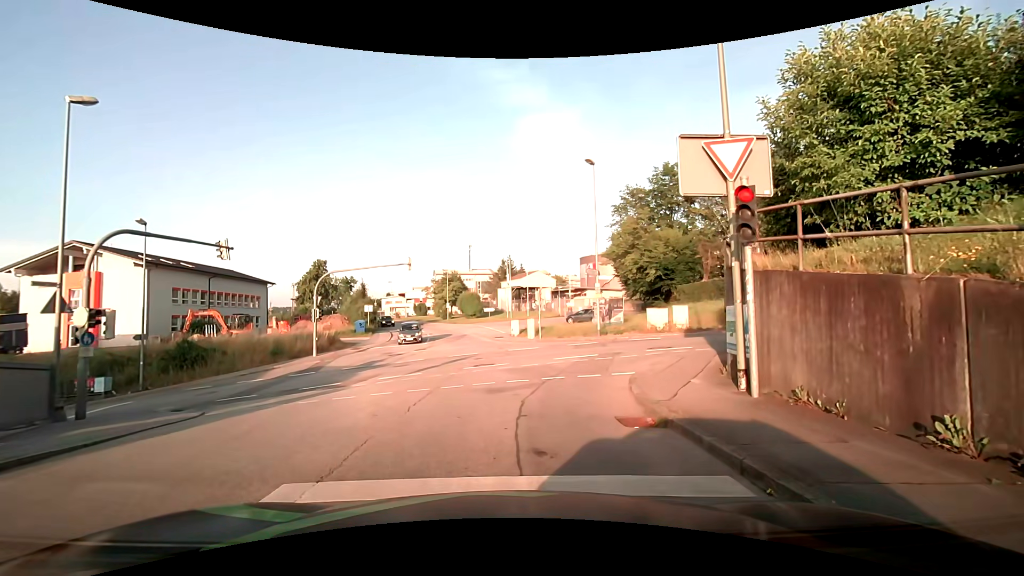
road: residential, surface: asphalt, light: Day
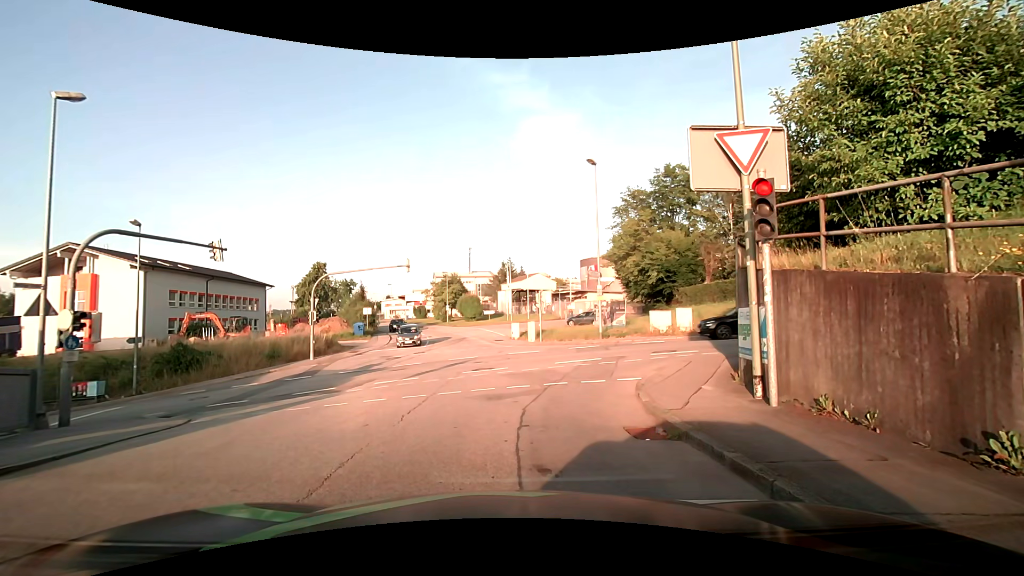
(0.0, +0.5) m; 0°
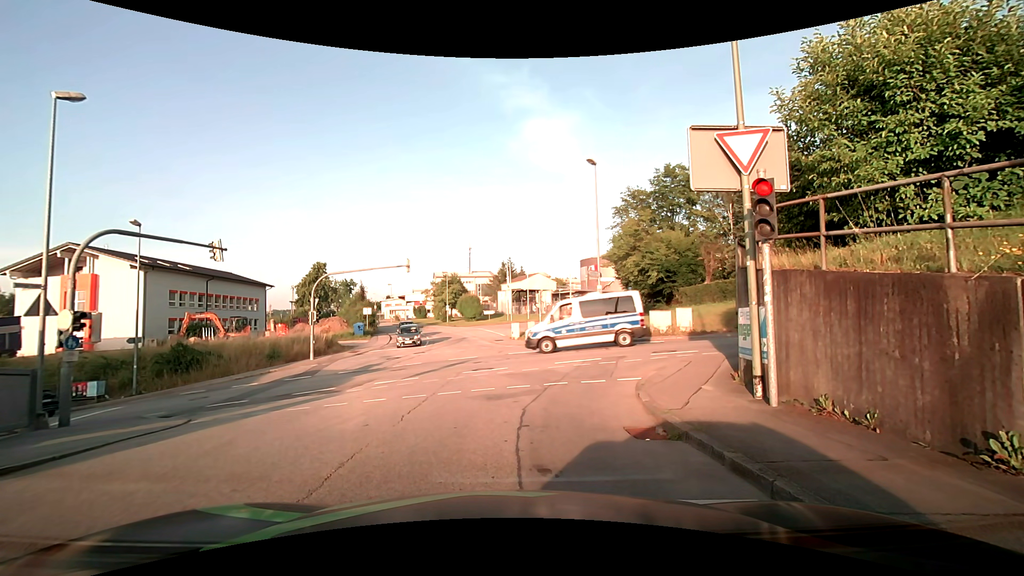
(0.0, 0.0) m; 0°
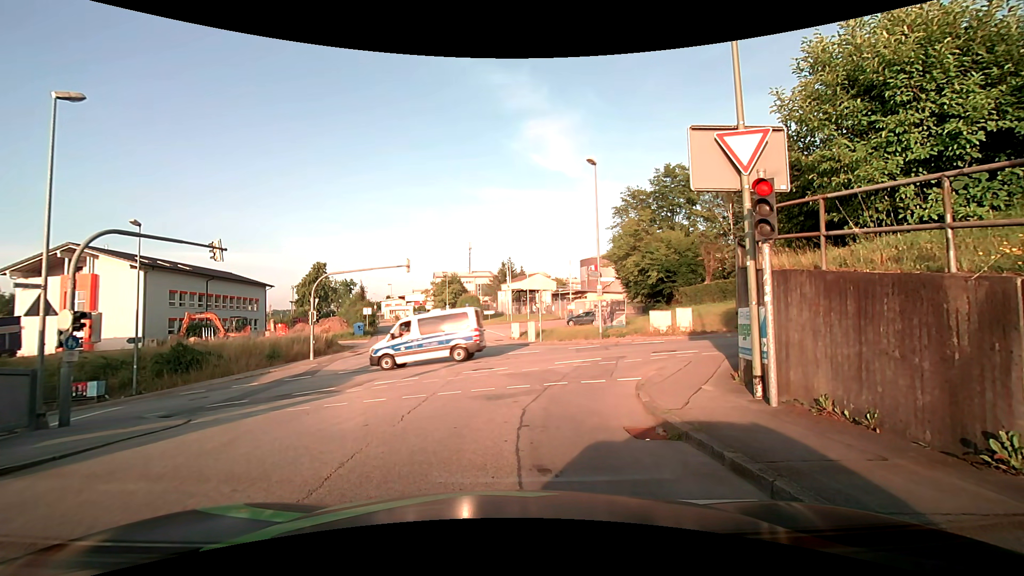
(0.0, 0.0) m; 0°
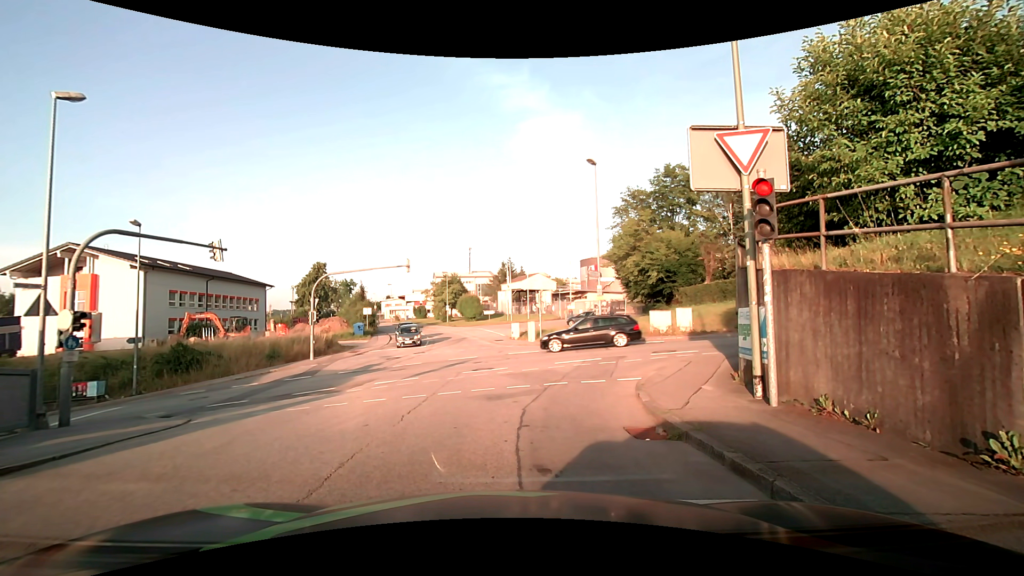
(0.0, 0.0) m; 0°
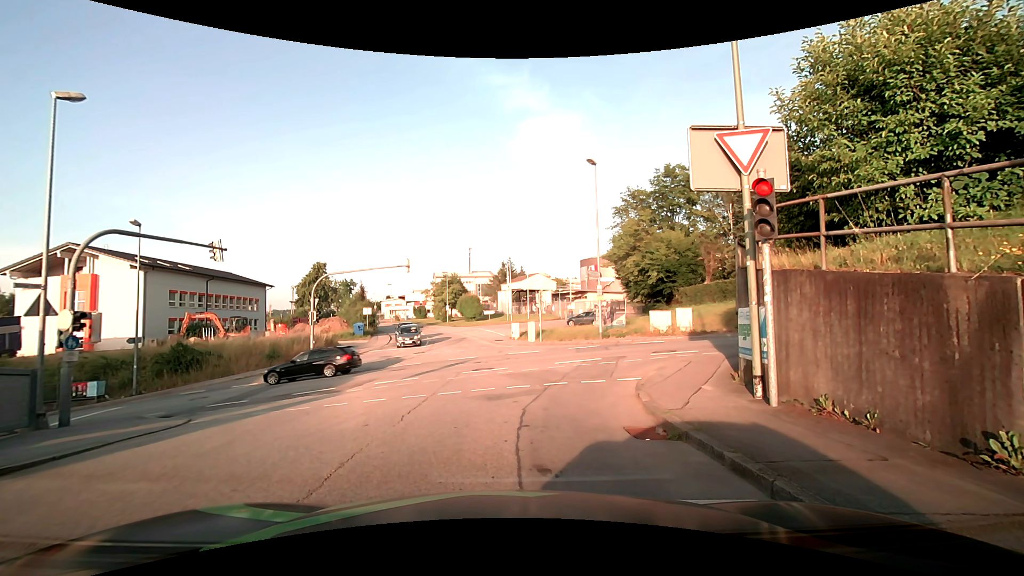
(0.0, 0.0) m; 0°
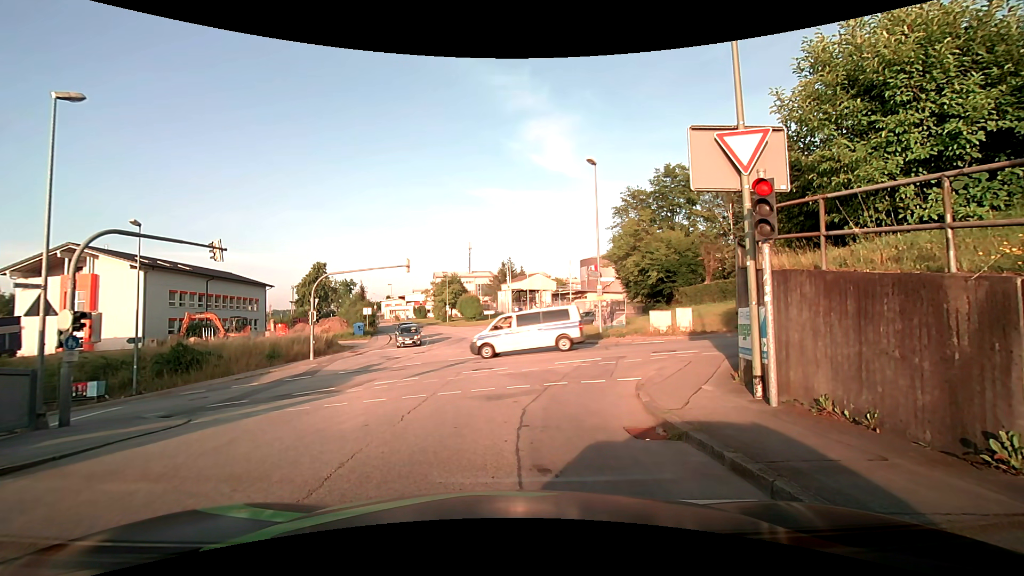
(0.0, 0.0) m; 0°
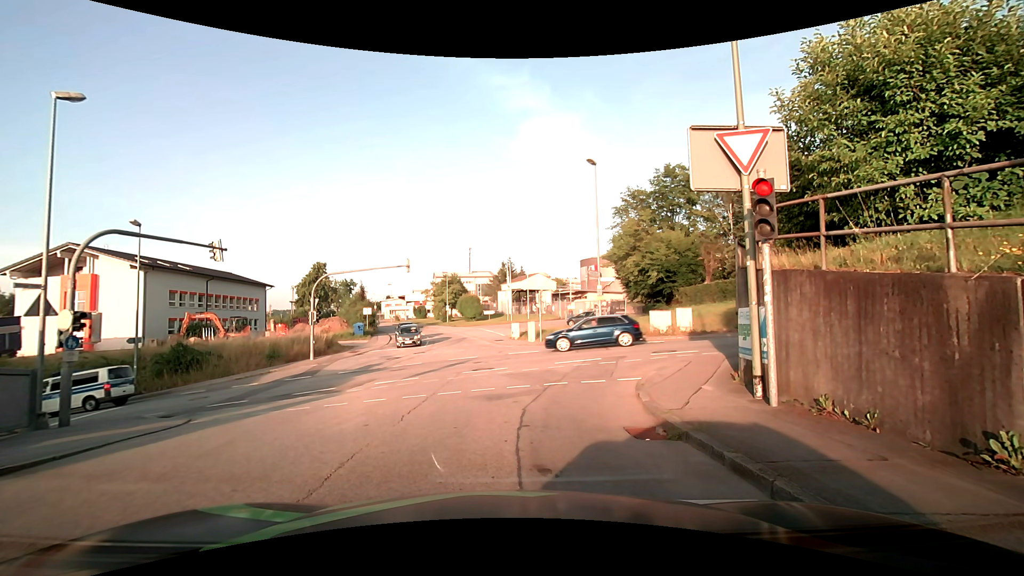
(0.0, 0.0) m; 0°
(0, +10) (0, +20) (-1, +30) (-2, +40) (-4, +50) (-6, +60) (-9, +69) (-12, +79) (-16, +88) (-20, +97) m
